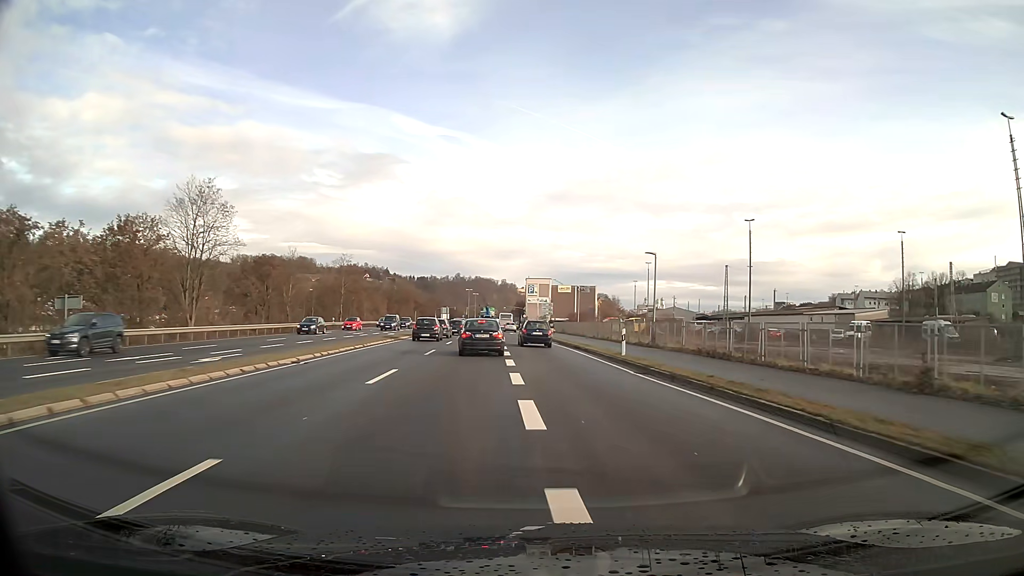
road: primary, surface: asphalt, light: Day
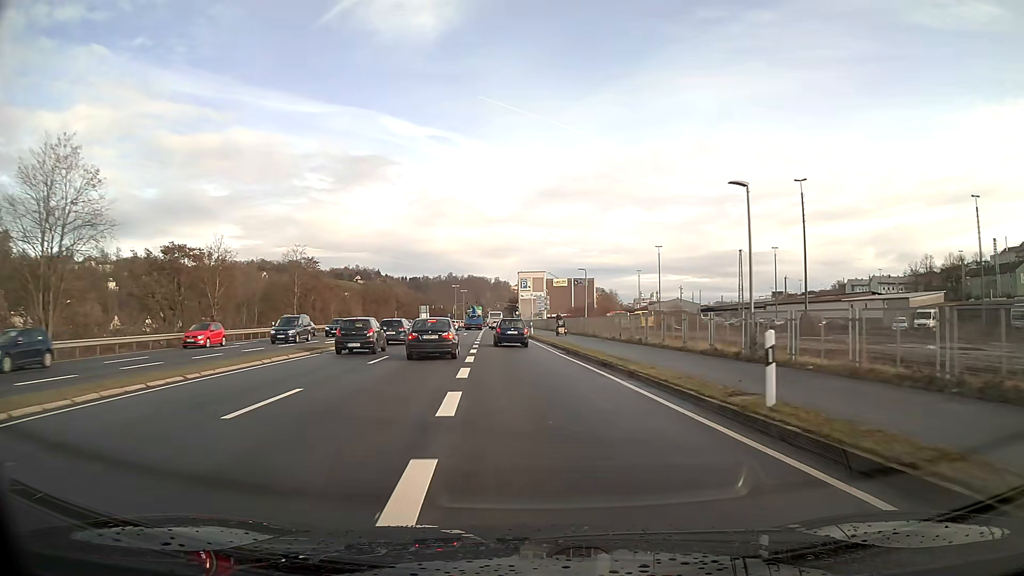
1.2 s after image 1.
(+0.1, +17.0) m; 0°
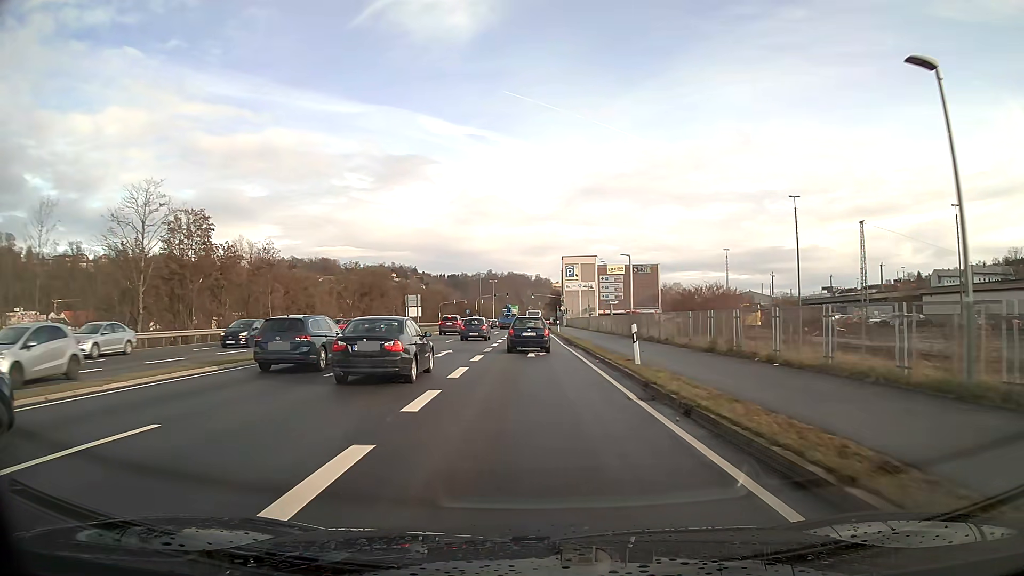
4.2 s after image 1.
(-1.5, +41.2) m; -3°
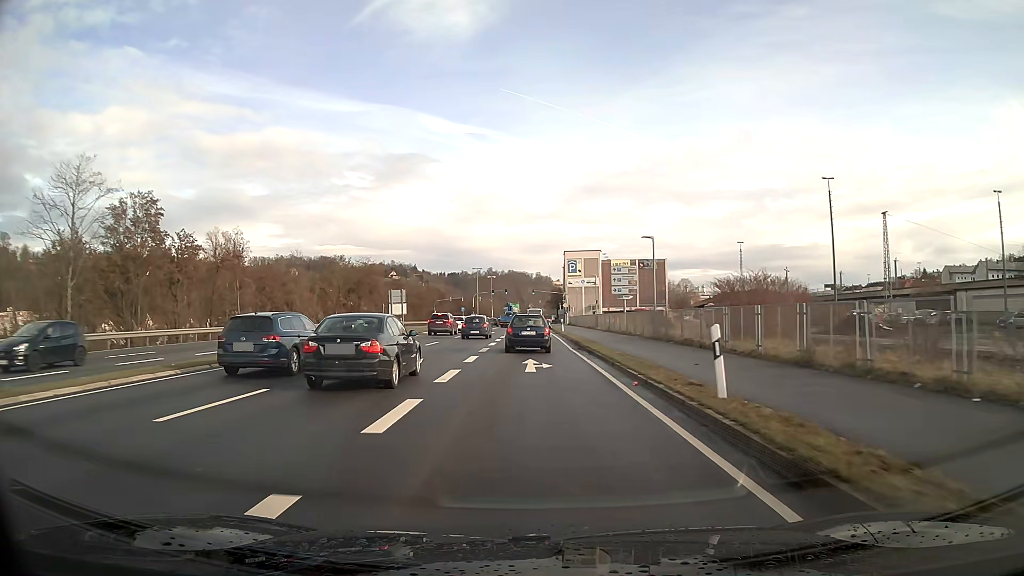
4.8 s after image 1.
(0.0, +7.8) m; 0°
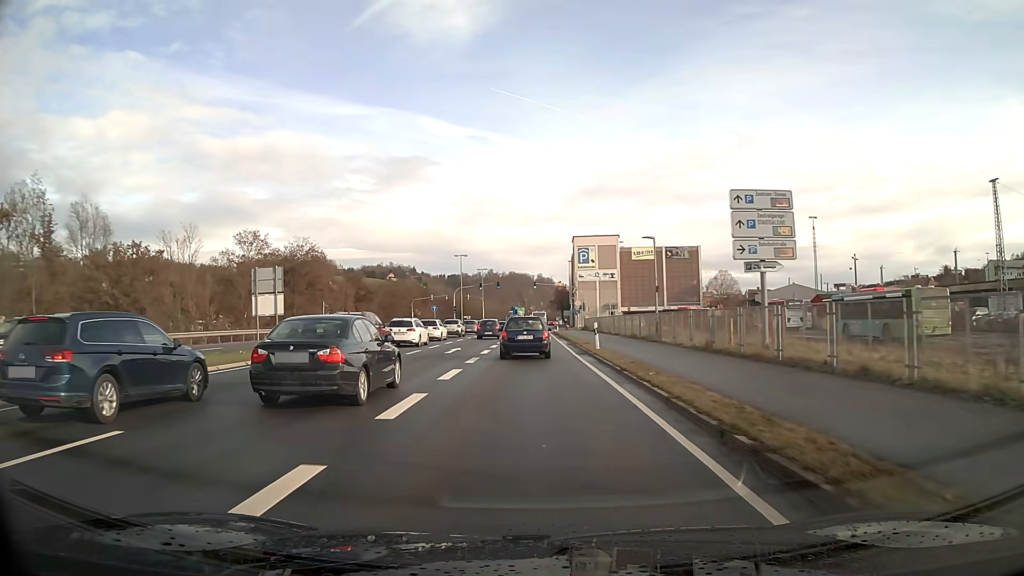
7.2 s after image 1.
(0.0, +28.8) m; 0°
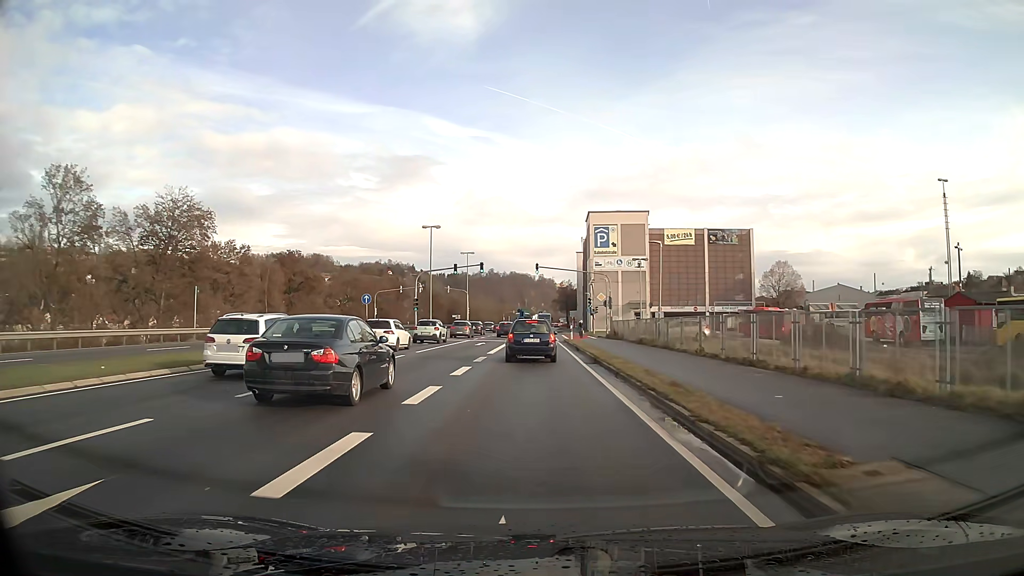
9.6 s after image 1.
(0.0, +28.1) m; 0°
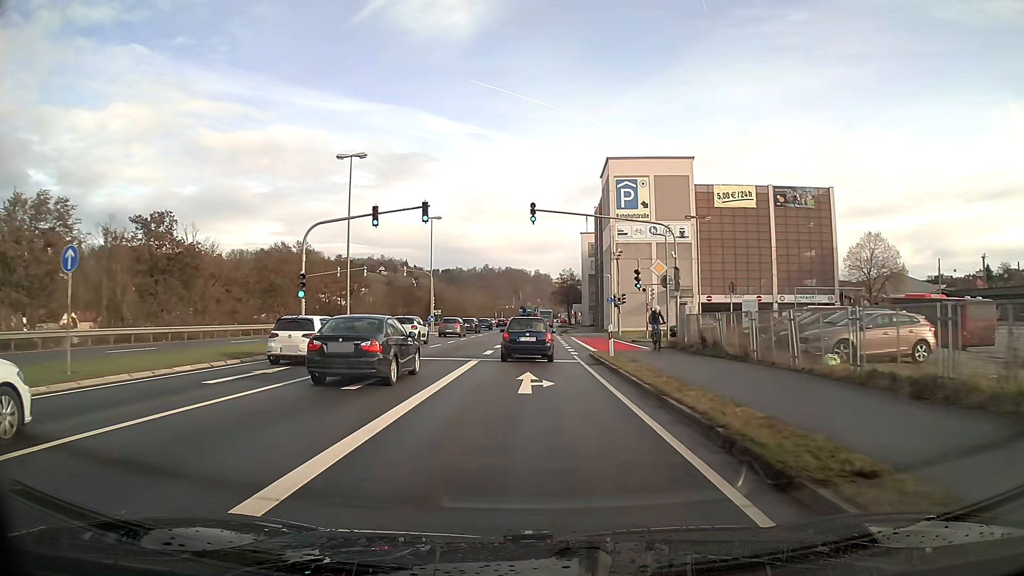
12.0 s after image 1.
(+0.1, +27.1) m; 0°
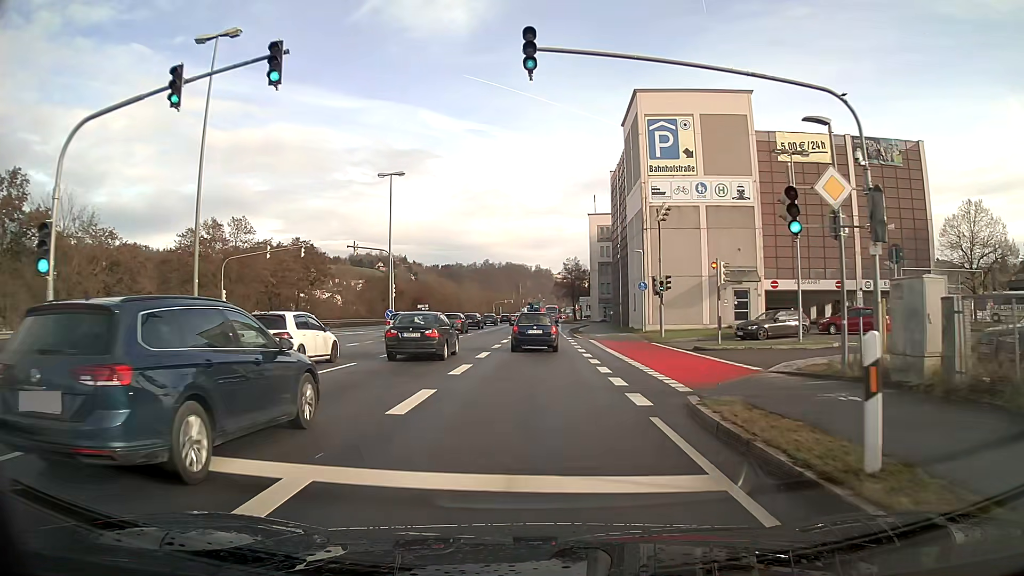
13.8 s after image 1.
(0.0, +16.9) m; 0°
(0, +10) (+5, +19) (+14, +21) (+24, +22) (+33, +26) (+38, +35) (+40, +45) (+41, +55) (+42, +64) (+43, +74) m
